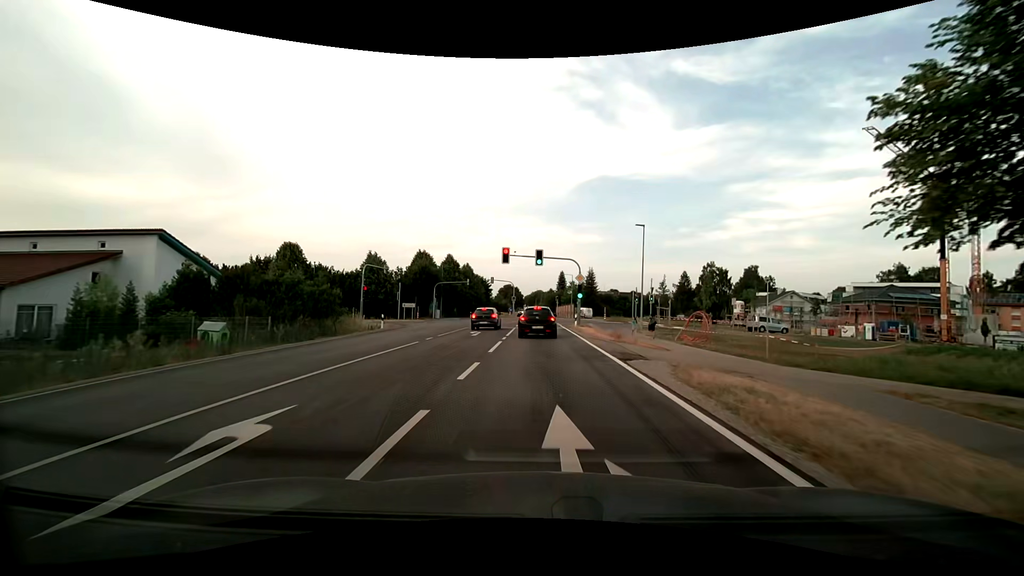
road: secondary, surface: asphalt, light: Day
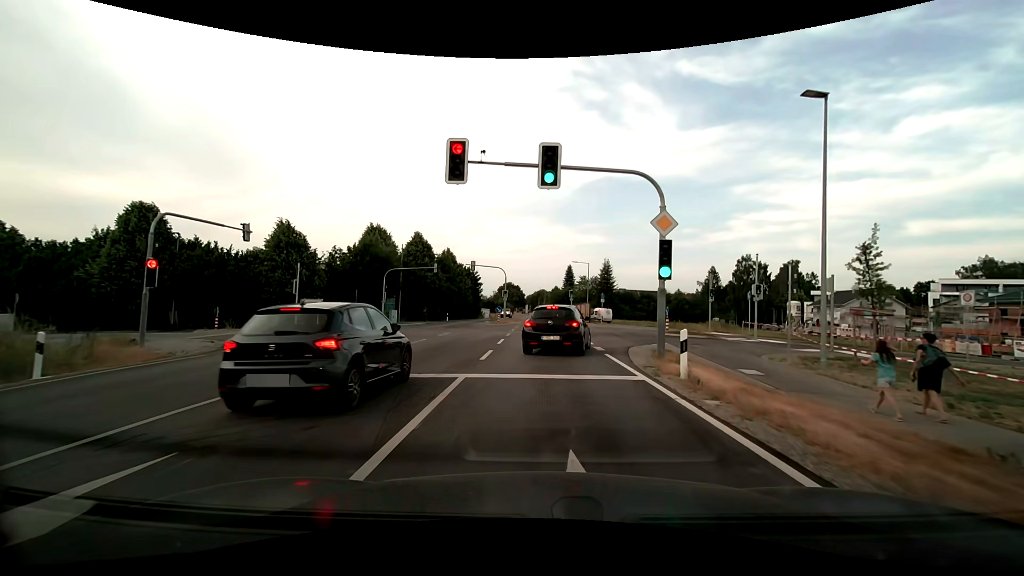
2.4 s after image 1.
(-0.1, +25.5) m; 0°
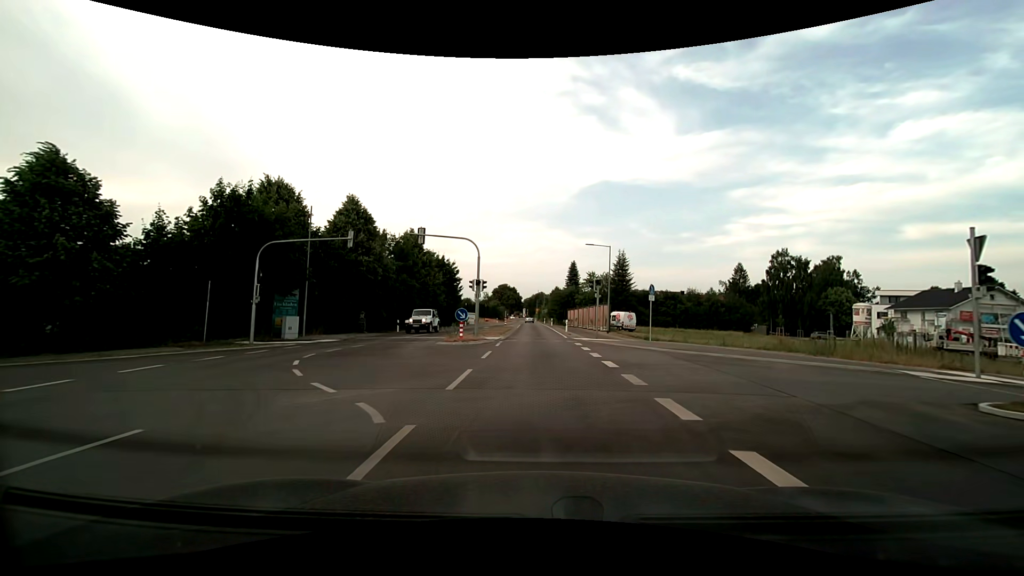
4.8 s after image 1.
(0.0, +22.3) m; 0°
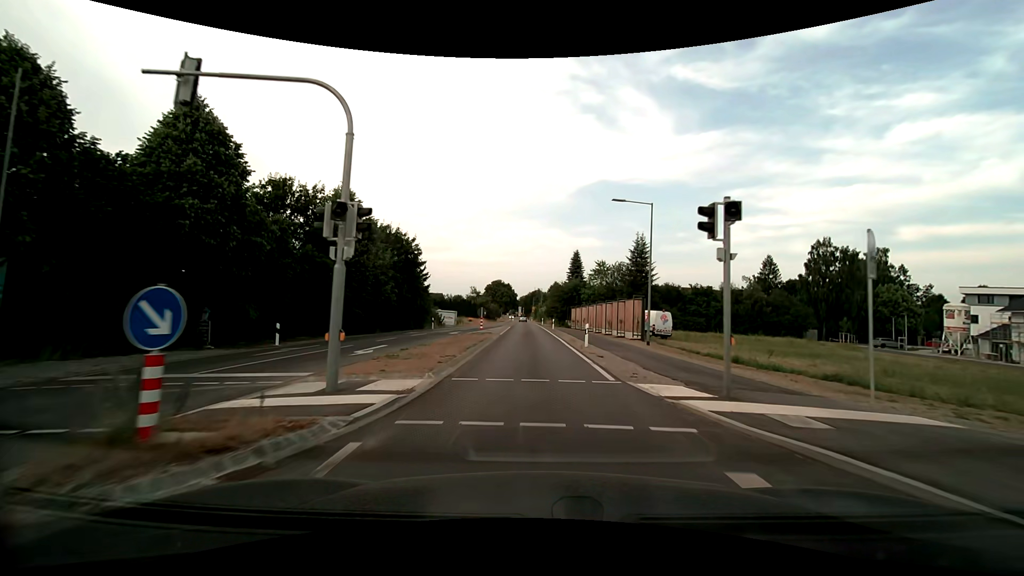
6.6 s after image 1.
(0.0, +19.3) m; 0°
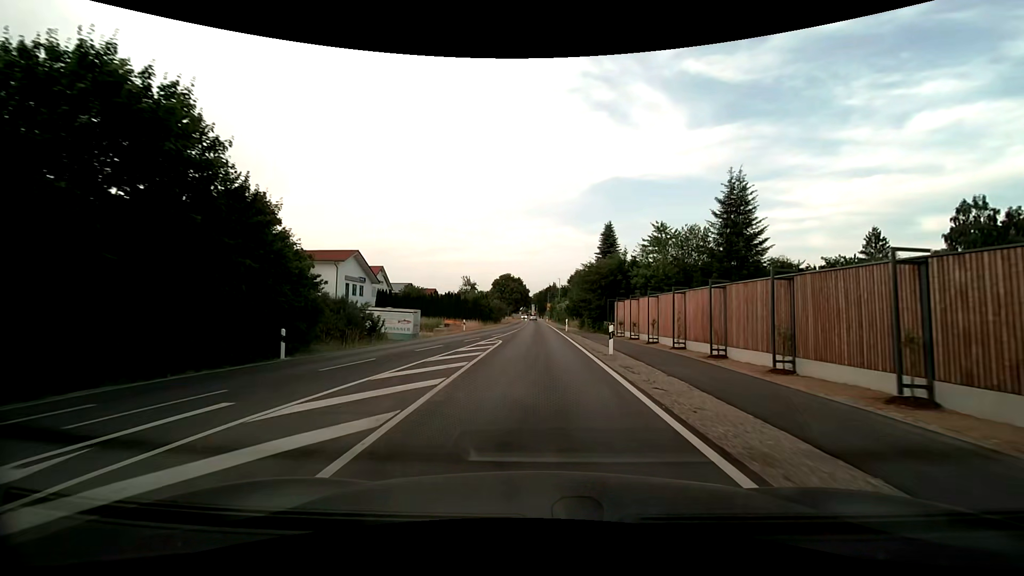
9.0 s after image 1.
(-0.4, +30.7) m; -1°
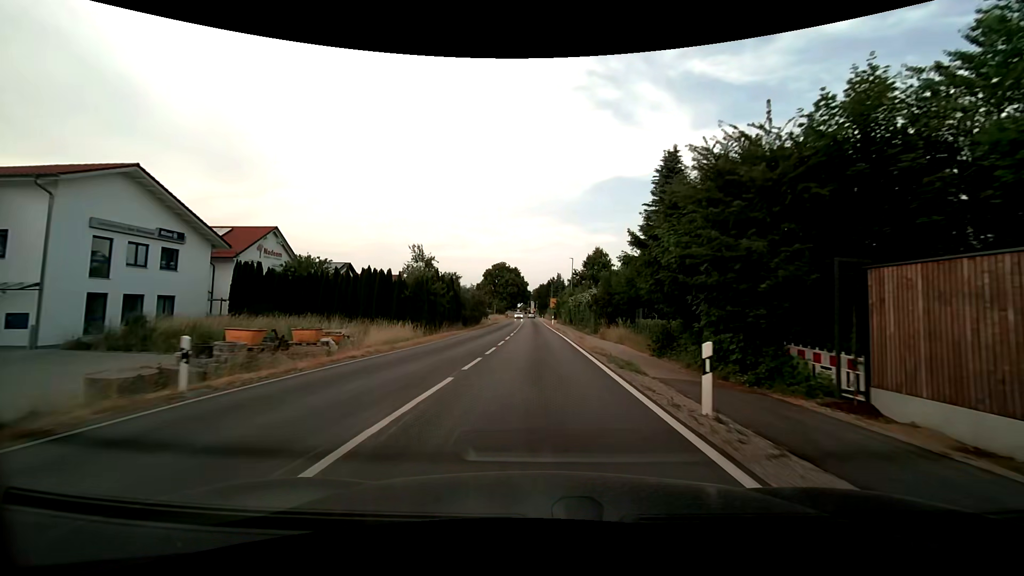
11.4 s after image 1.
(-0.2, +34.3) m; 0°
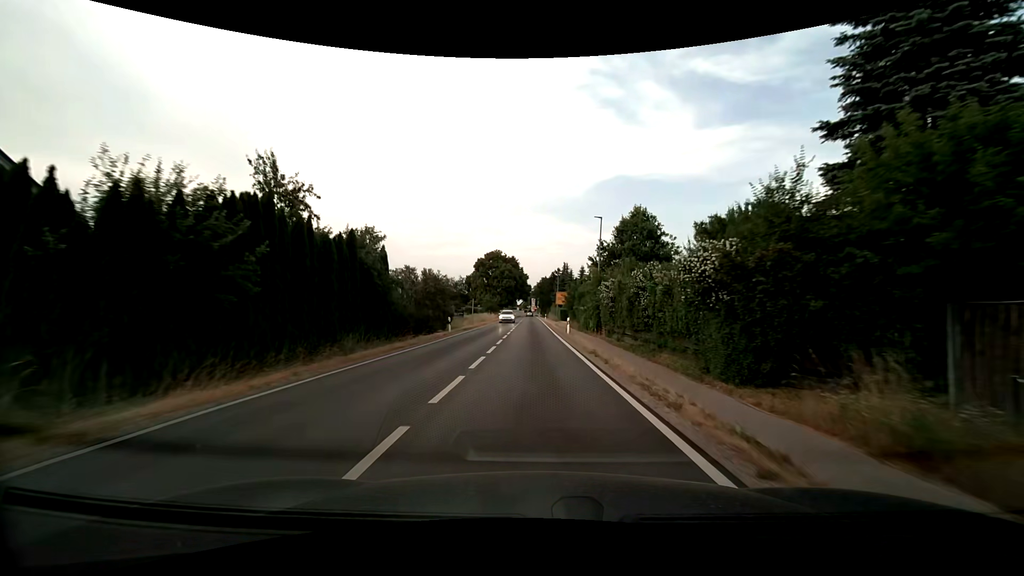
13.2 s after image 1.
(-0.1, +27.2) m; 0°
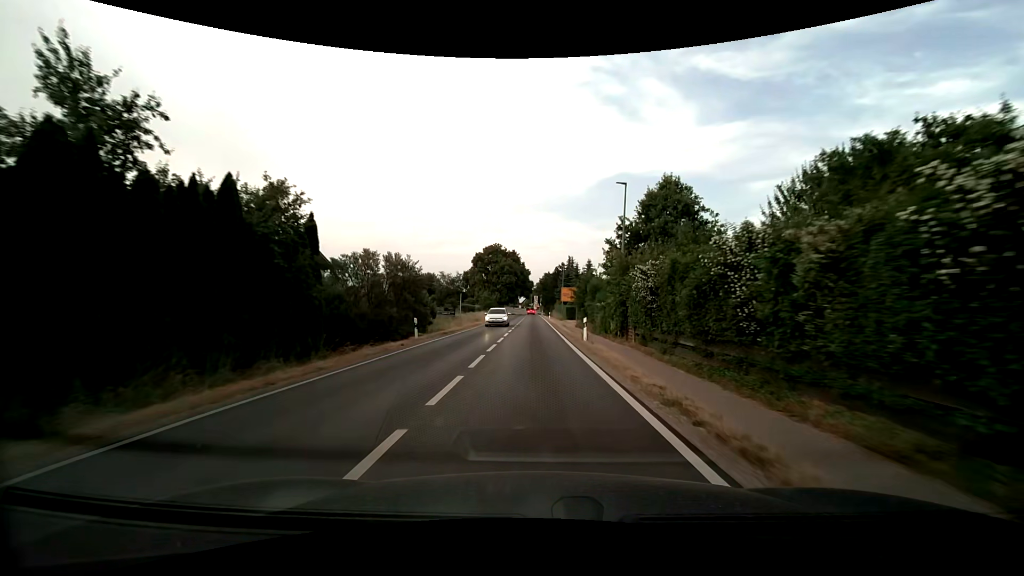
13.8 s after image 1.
(0.0, +9.3) m; 0°
(0, +10) (0, +20) (0, +30) (0, +40) (-1, +50) (-1, +60) (-1, +70) (-1, +80) (-1, +90) (-1, +100) m
